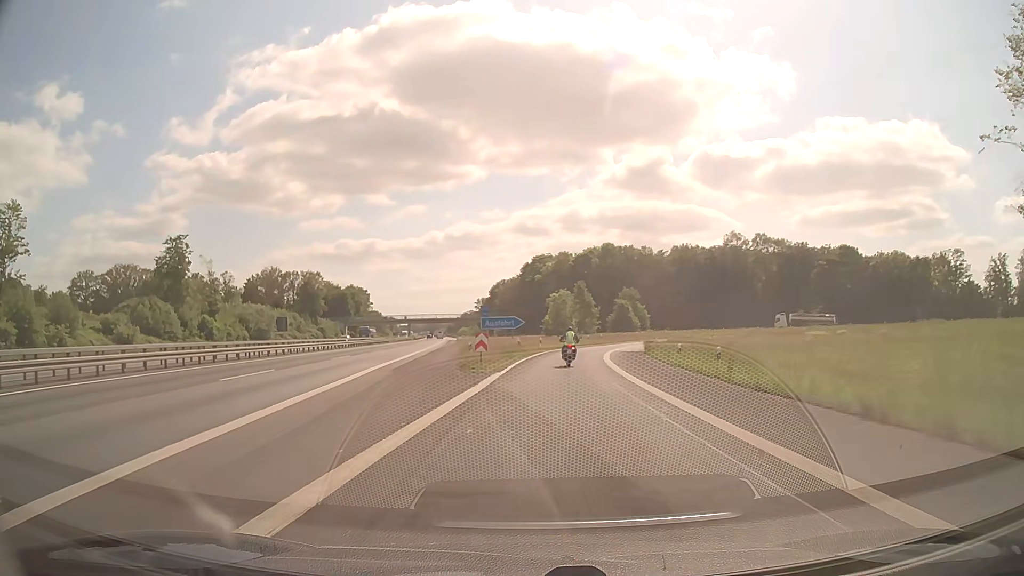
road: motorway_link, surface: asphalt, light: Day
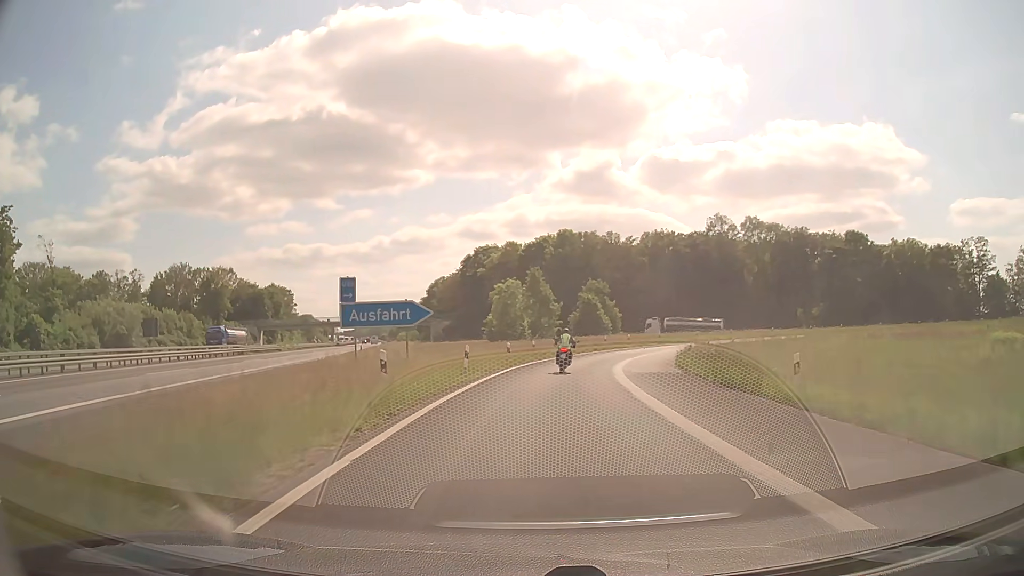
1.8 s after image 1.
(+1.2, +28.7) m; +4°
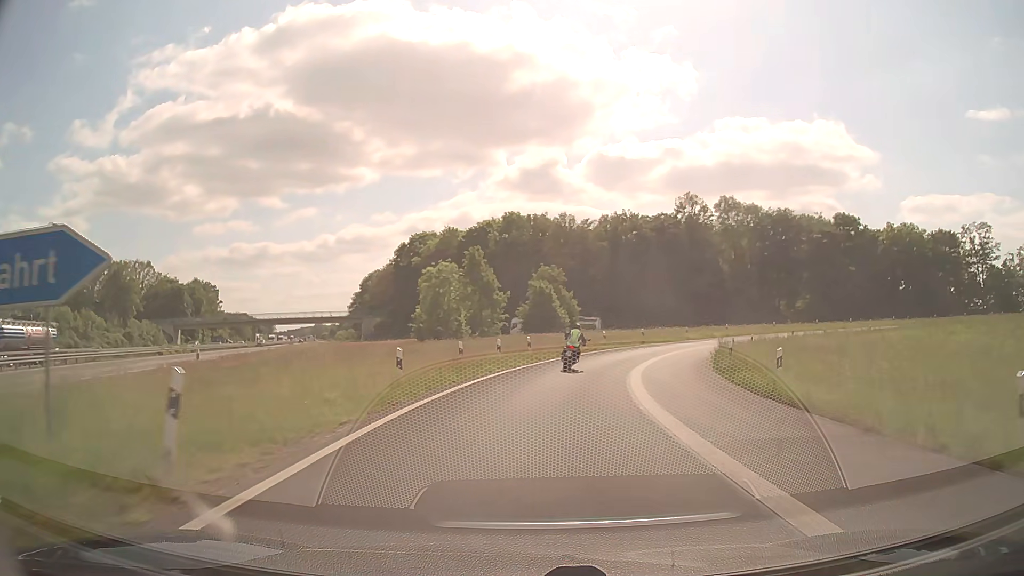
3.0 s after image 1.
(+0.6, +17.8) m; +5°
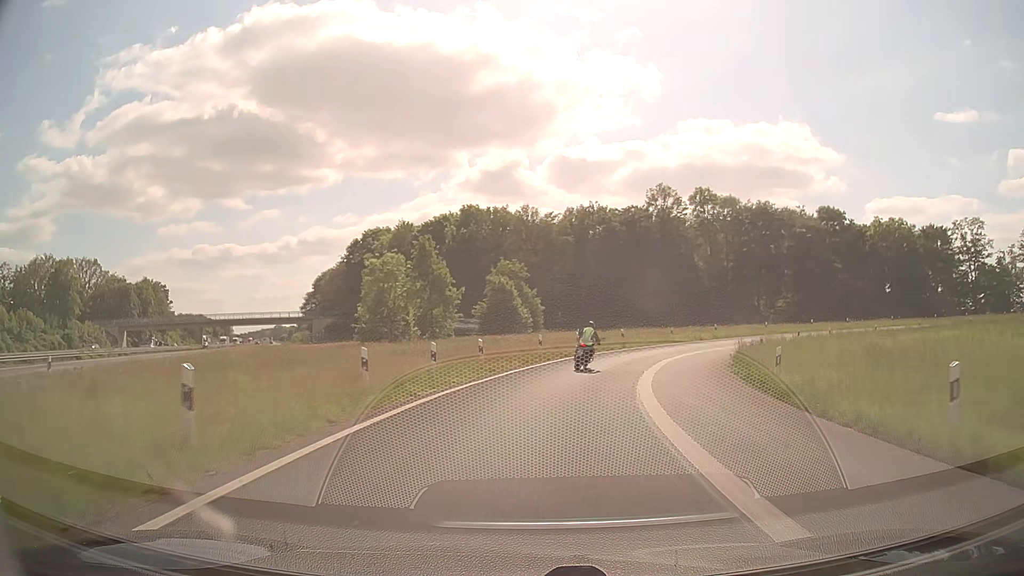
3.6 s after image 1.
(+0.2, +8.5) m; +3°
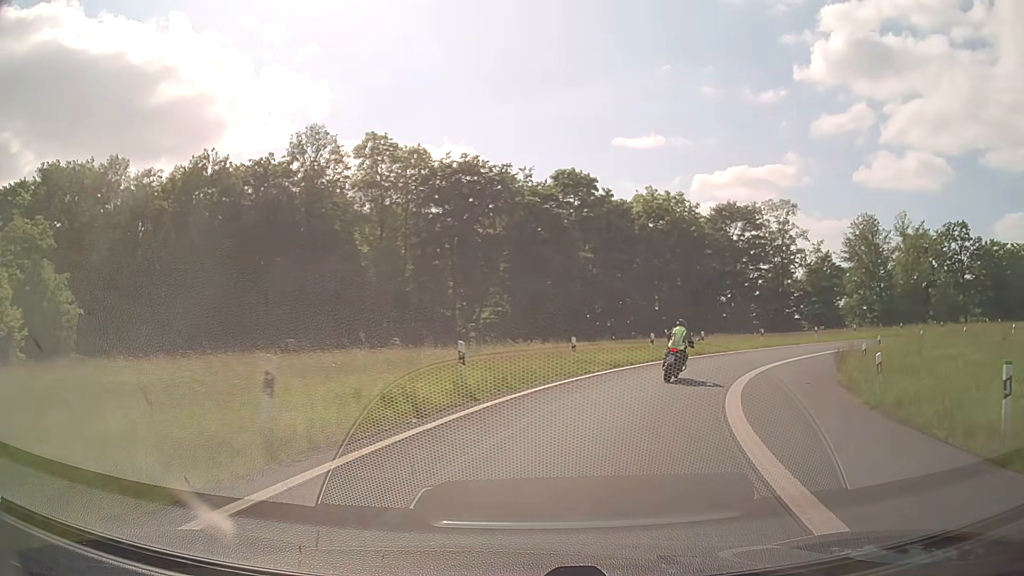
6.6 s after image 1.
(+8.1, +38.8) m; +29°
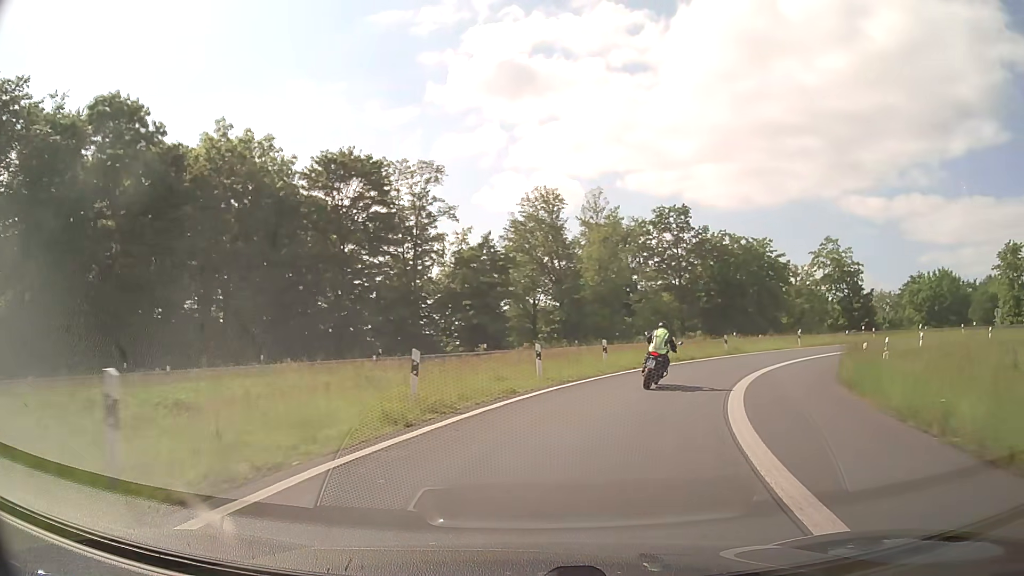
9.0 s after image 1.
(+8.1, +27.1) m; +33°
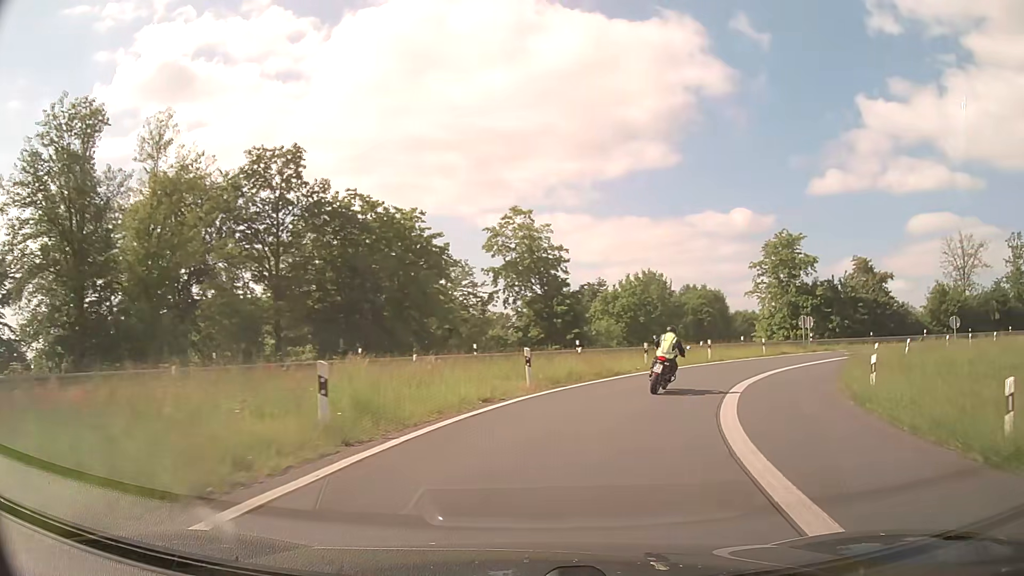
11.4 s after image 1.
(+7.5, +26.2) m; +32°
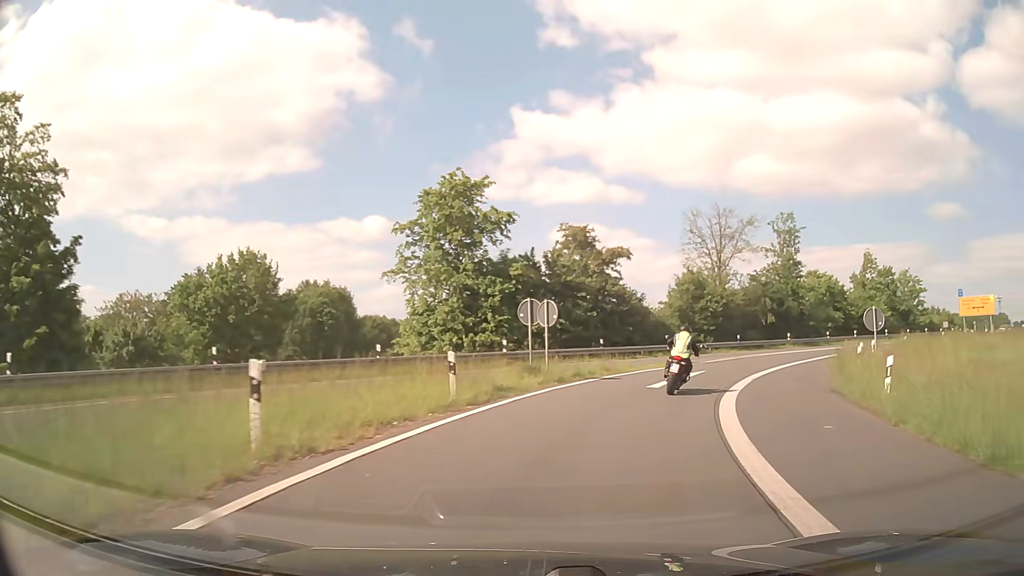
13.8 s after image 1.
(+7.2, +25.7) m; +31°
(+1, +10) (+4, +19) (+9, +28) (+15, +36) (+22, +43) (+30, +50) (+37, +56) (+45, +62) (+53, +68) (+61, +74) m
